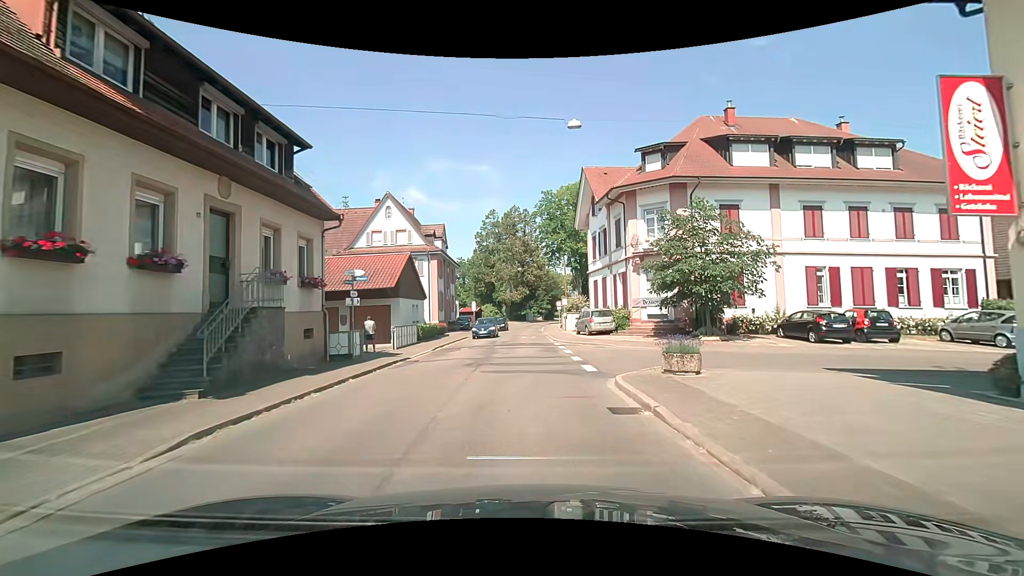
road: secondary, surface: asphalt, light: Day
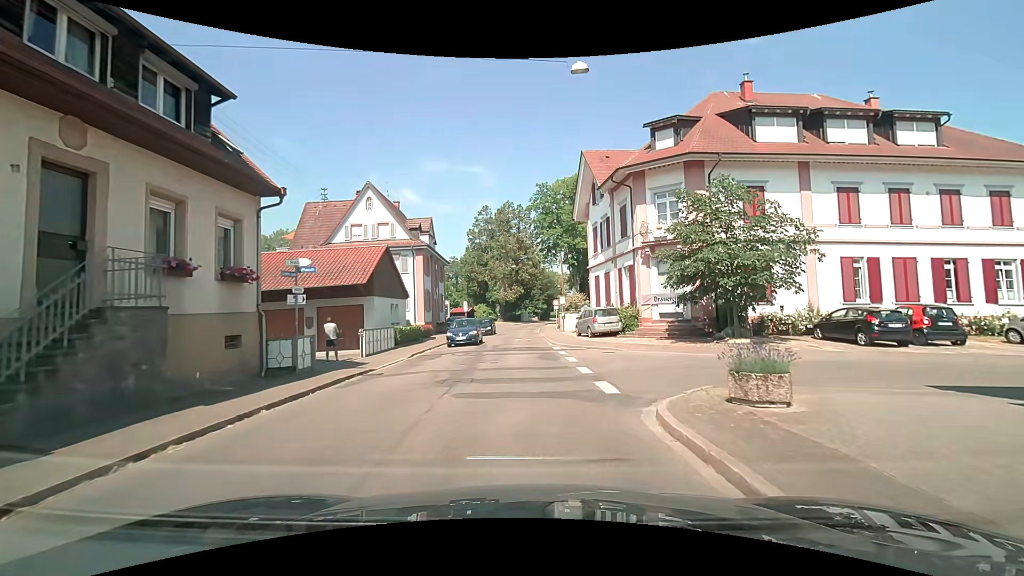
(0.0, +3.7) m; 0°
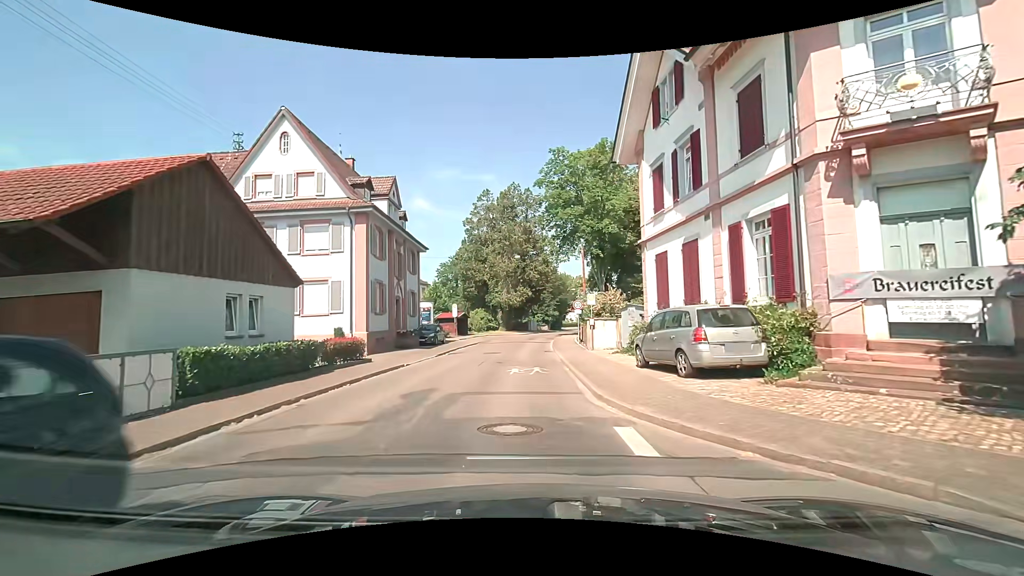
(+0.2, +15.6) m; 0°
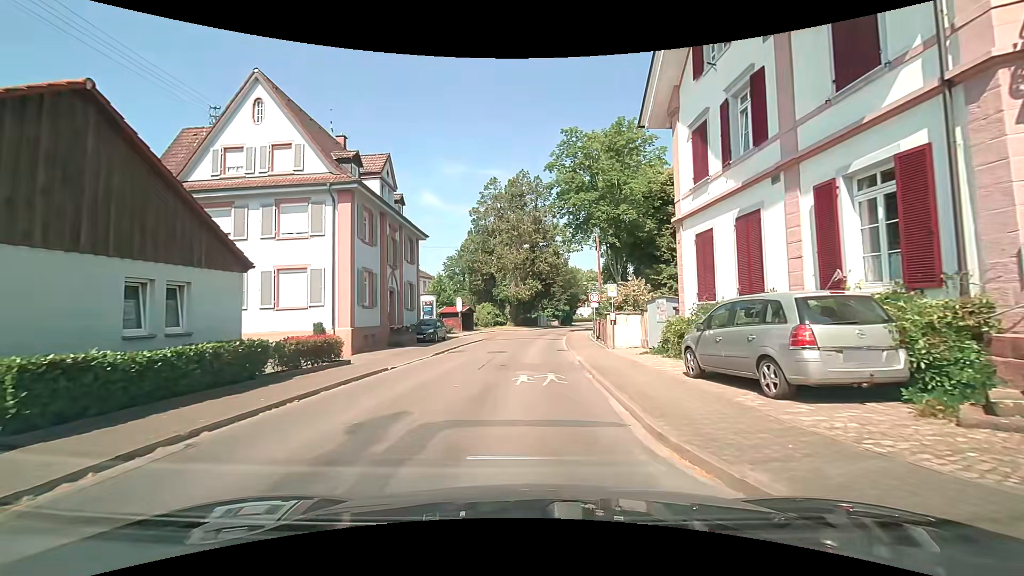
(0.0, +3.6) m; -2°
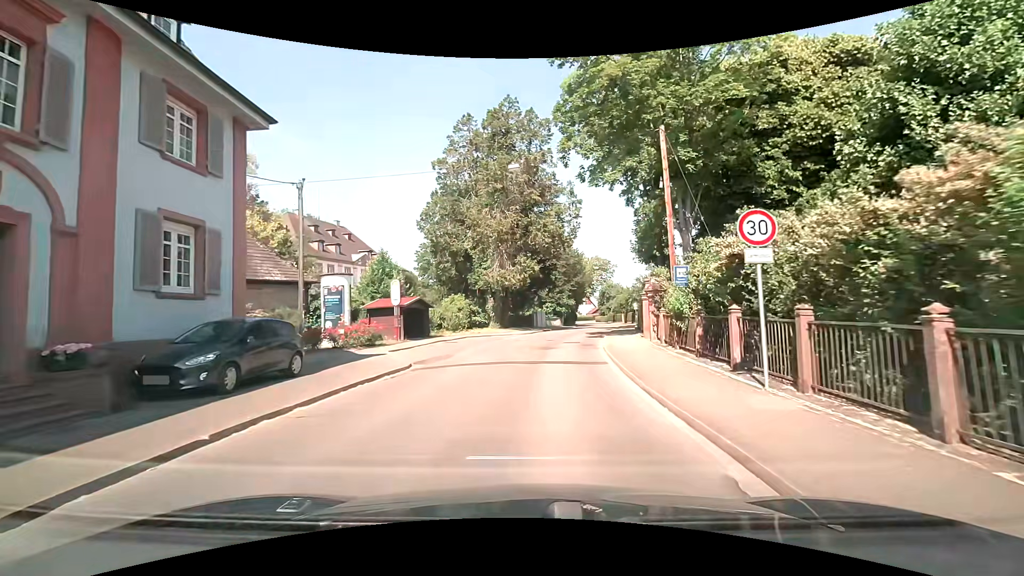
(+0.1, +21.1) m; +1°
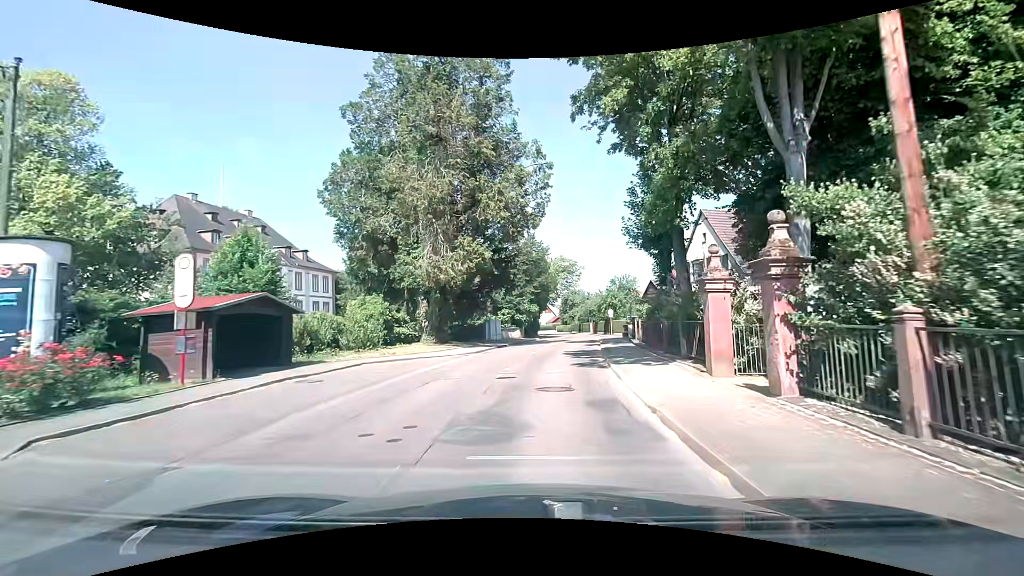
(+0.5, +13.2) m; +6°
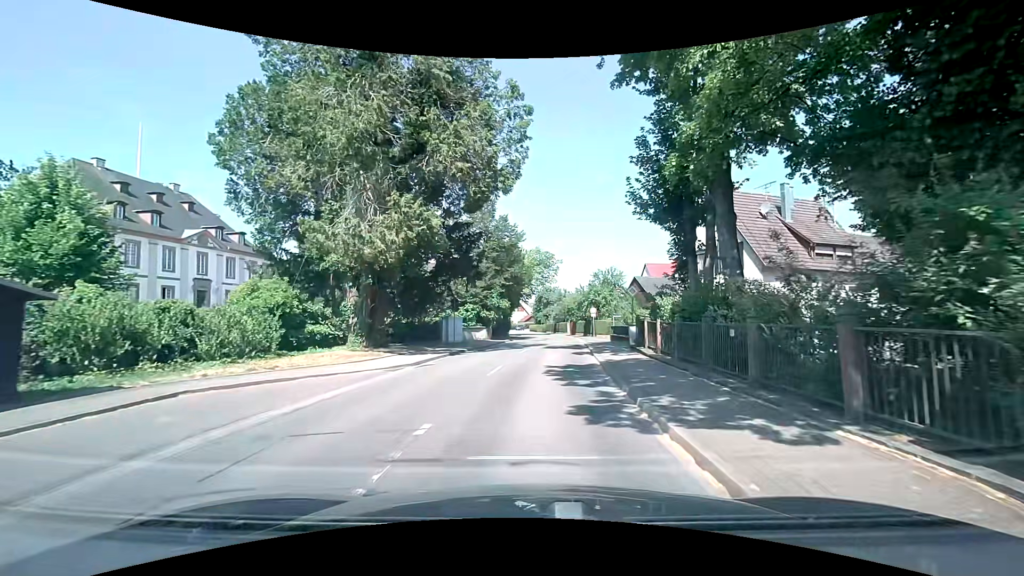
(+0.1, +8.3) m; +3°
(0, +10) (+1, +20) (+2, +30) (+2, +40) (+3, +50) (+3, +60) (+2, +70) (+1, +80) (0, +90) (-1, +100) m
